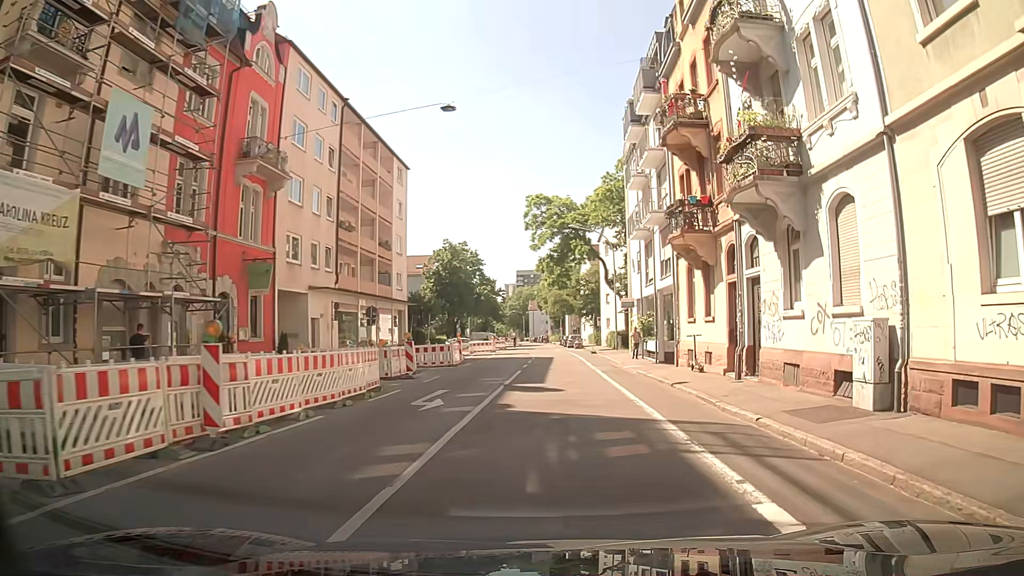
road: residential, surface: asphalt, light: Day
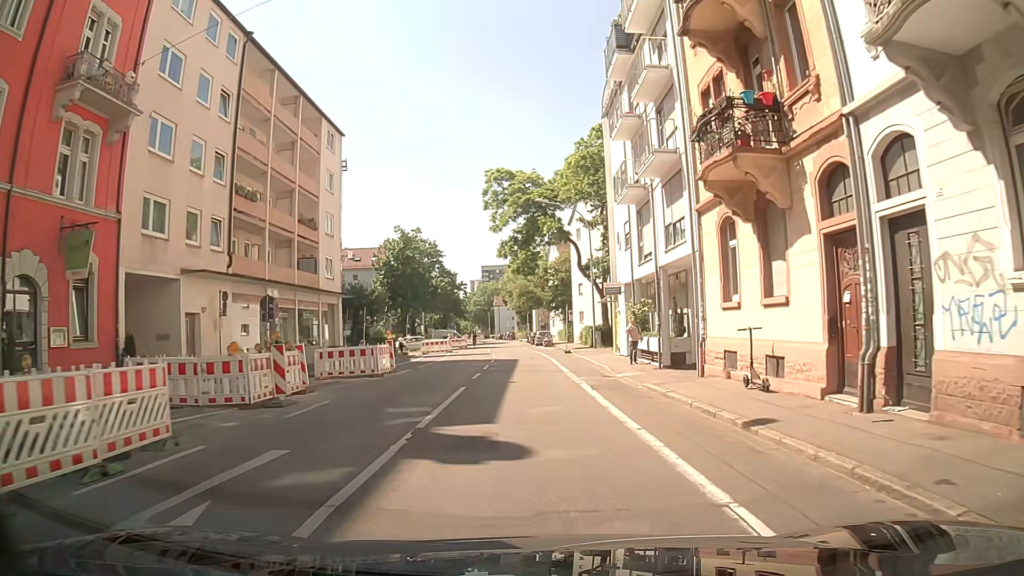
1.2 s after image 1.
(+0.1, +9.4) m; +1°
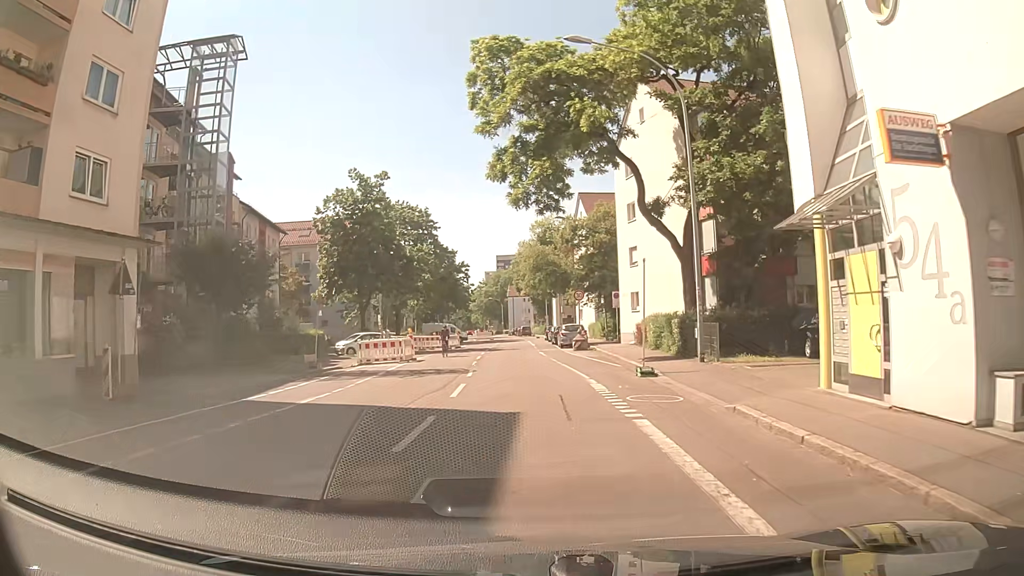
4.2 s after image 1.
(+0.1, +25.1) m; +1°
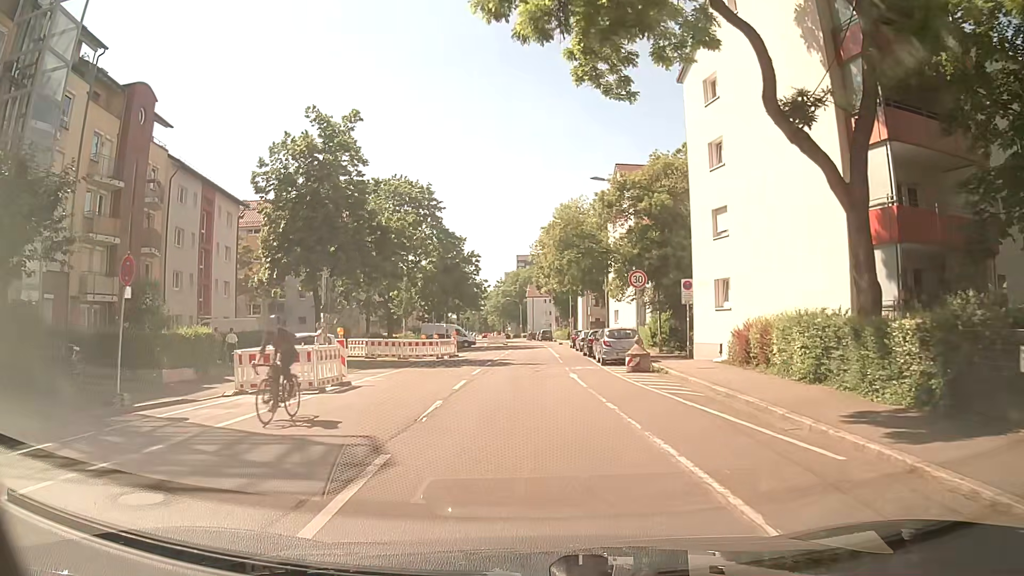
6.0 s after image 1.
(-0.4, +15.1) m; -3°
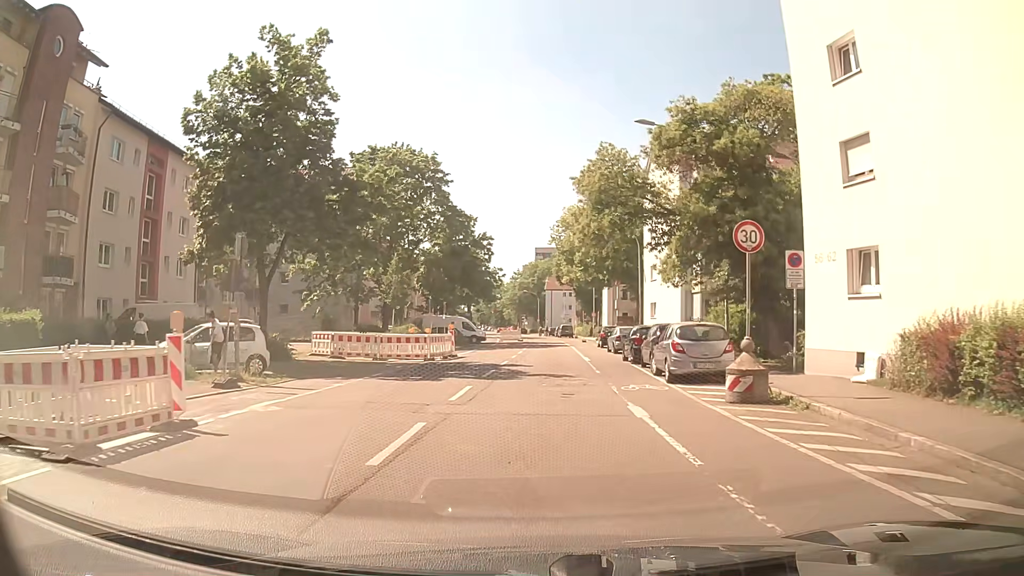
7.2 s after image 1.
(-0.1, +9.9) m; -2°
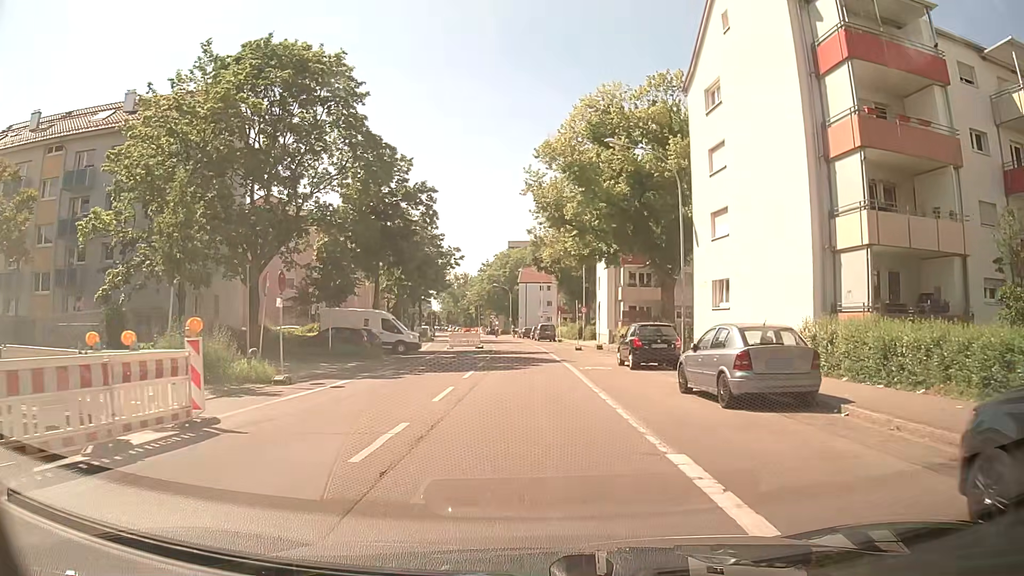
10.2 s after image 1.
(+0.6, +23.6) m; +2°
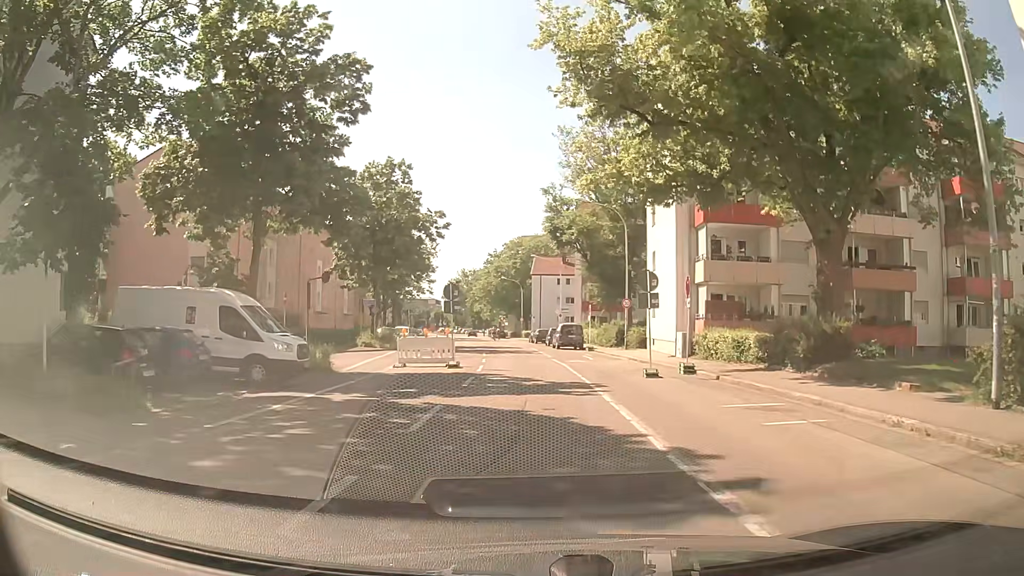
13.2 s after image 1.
(-0.2, +21.5) m; -2°
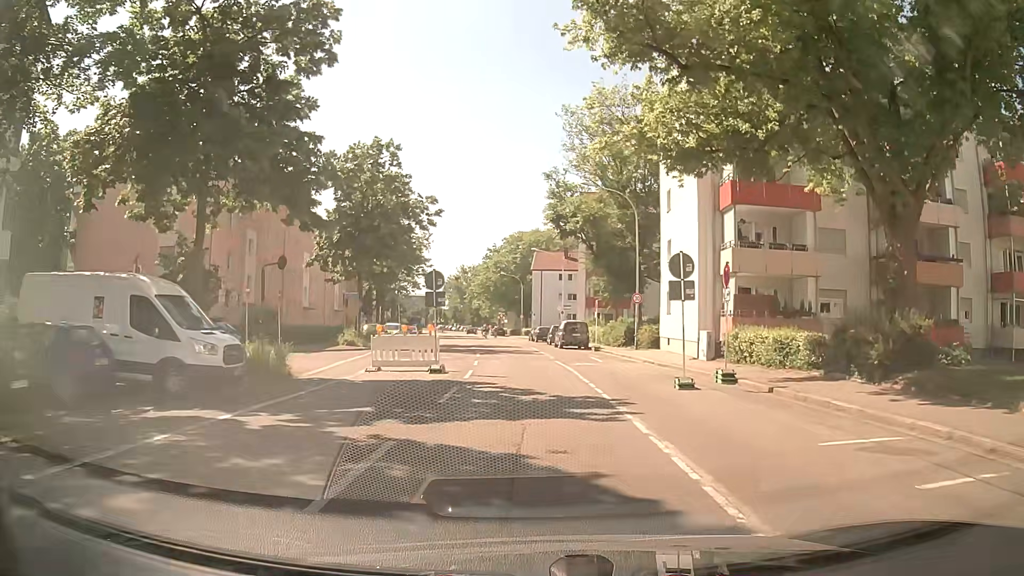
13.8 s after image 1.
(+0.1, +4.3) m; 0°
(0, +10) (0, +20) (0, +30) (0, +40) (-1, +50) (-1, +60) (-2, +70) (-3, +80) (-4, +90) (-5, +100) m
